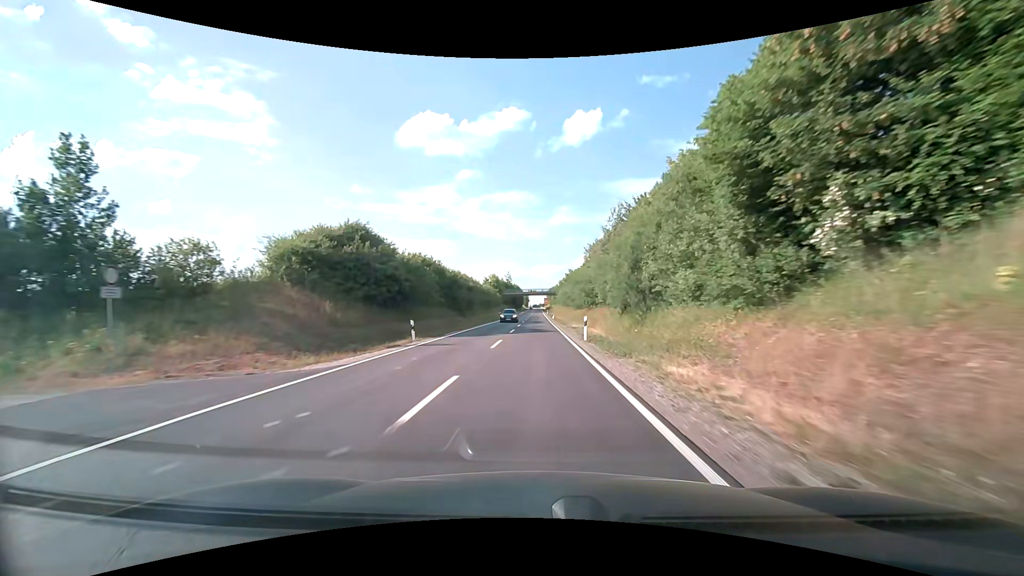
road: secondary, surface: asphalt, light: Day
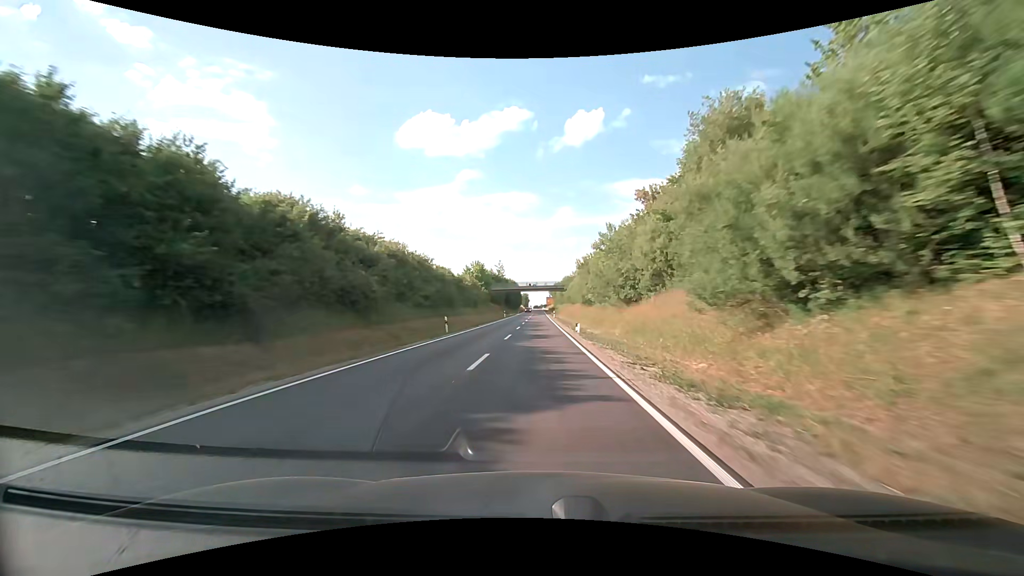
(-0.1, +43.2) m; 0°
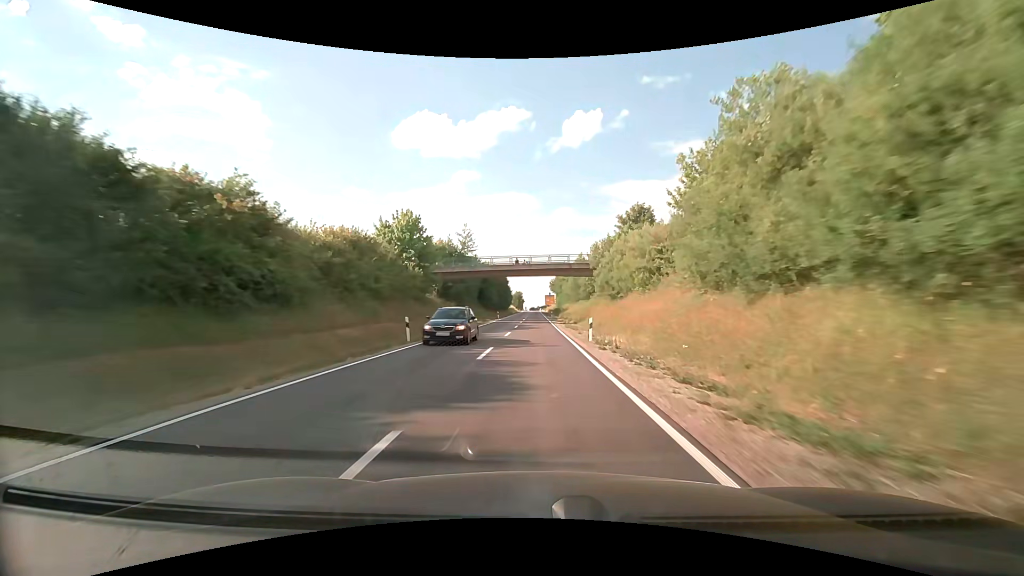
(+0.1, +58.1) m; 0°
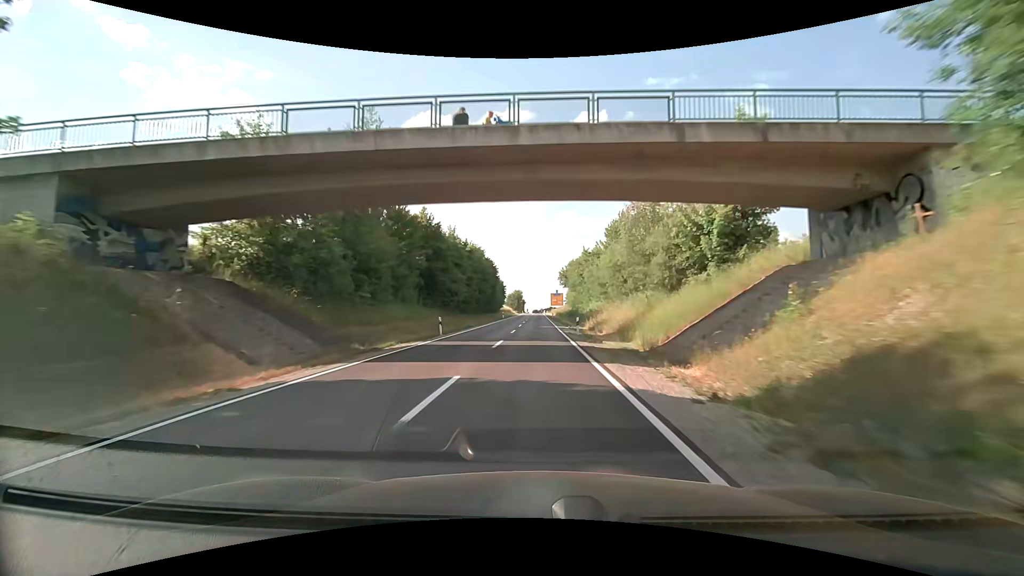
(0.0, +43.7) m; -1°
(0, +10) (0, +20) (0, +30) (0, +40) (0, +50) (0, +60) (0, +70) (0, +80) (0, +90) (0, +100) m
